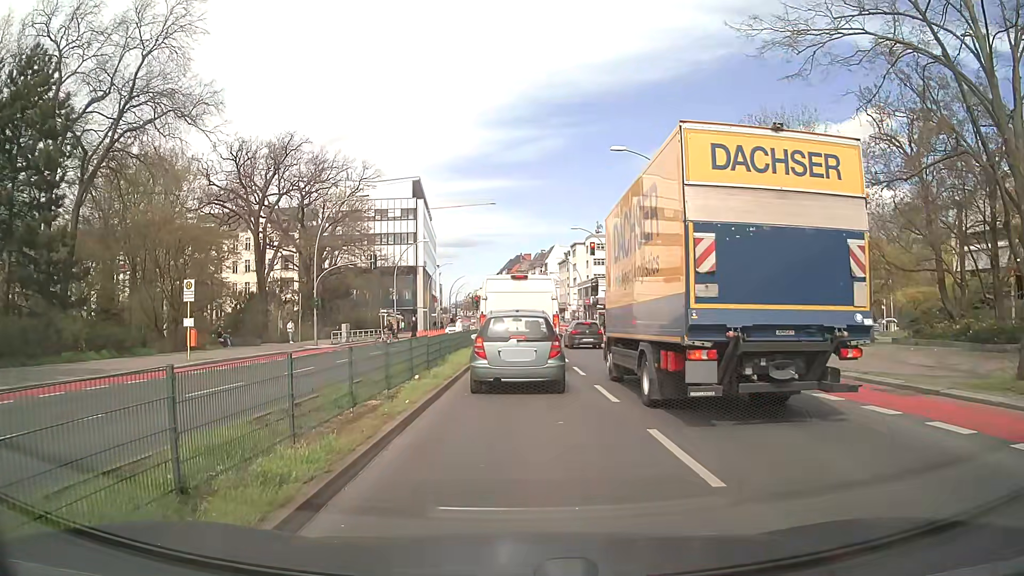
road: primary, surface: asphalt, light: Day
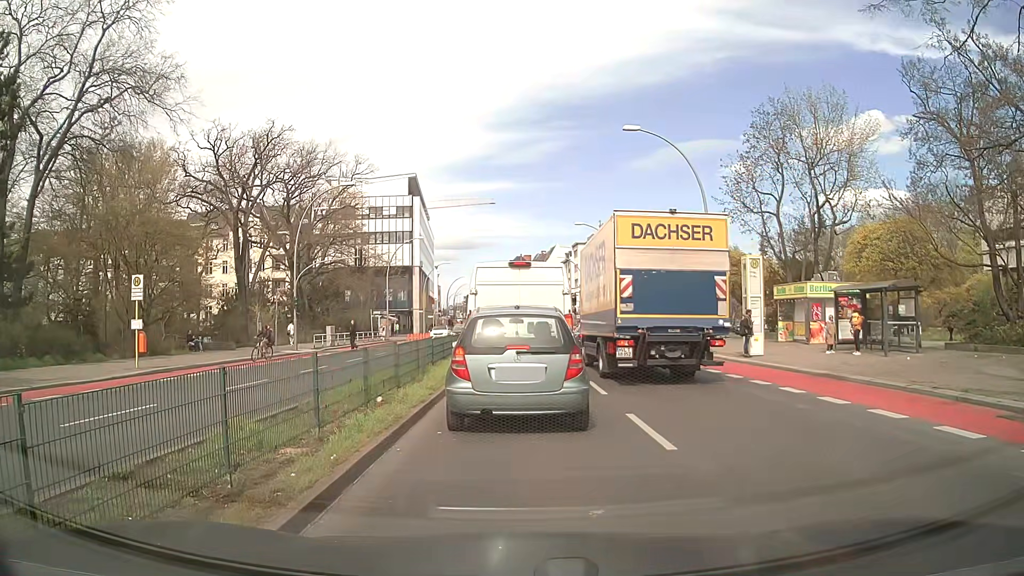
(+0.1, +4.0) m; +1°
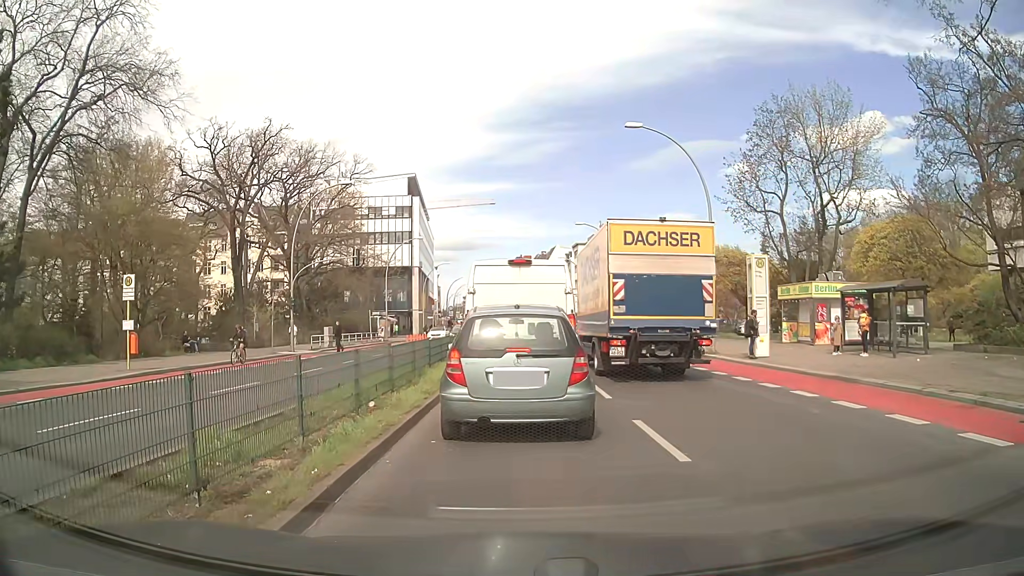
(0.0, +0.6) m; 0°
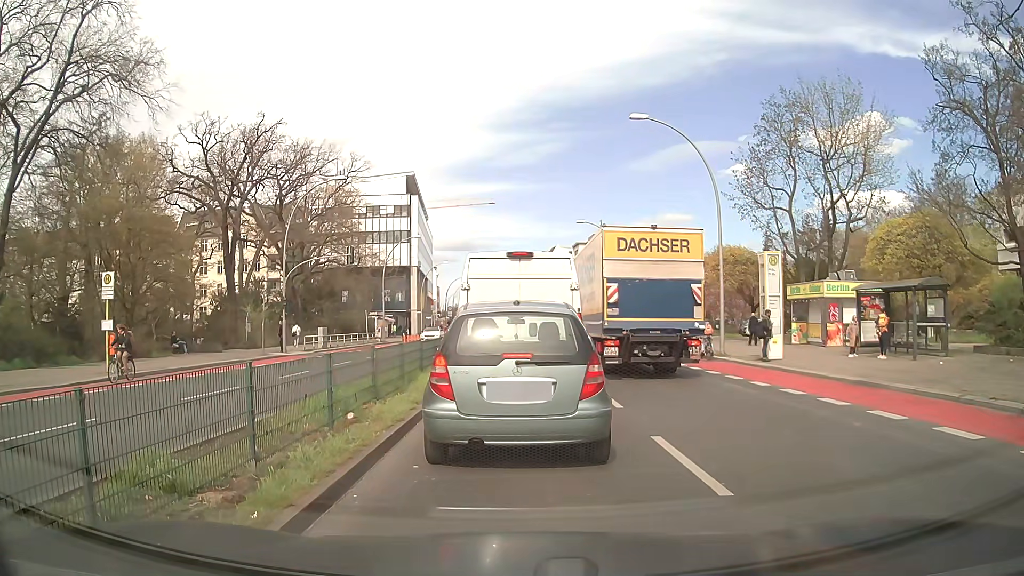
(0.0, +1.3) m; 0°
